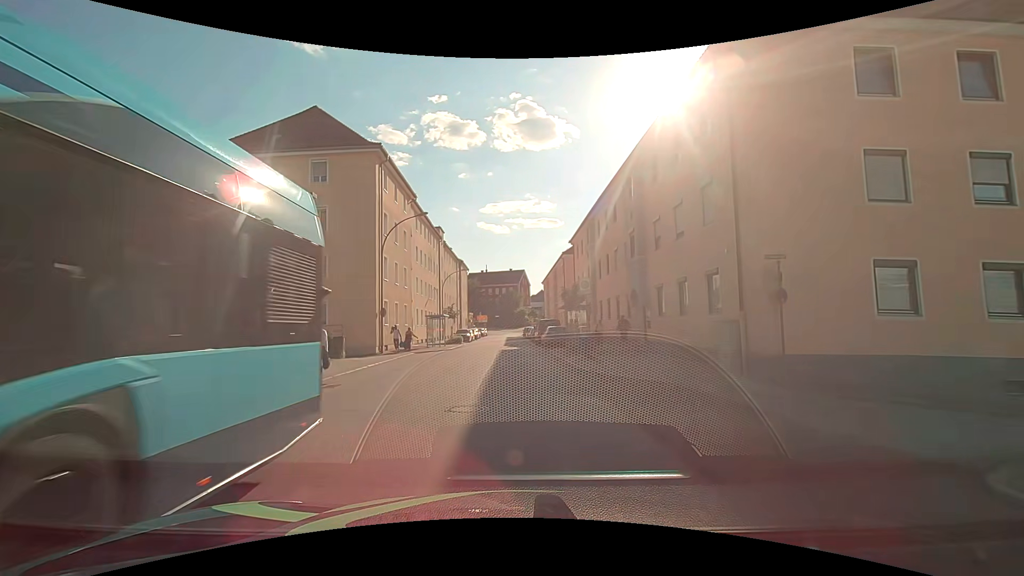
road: tertiary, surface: asphalt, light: Day
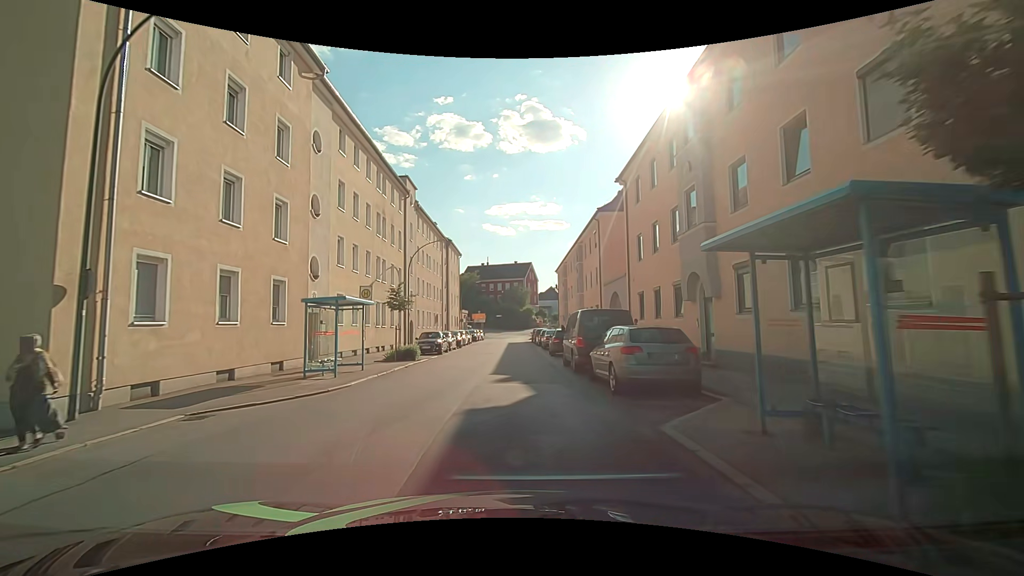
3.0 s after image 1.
(-0.2, +22.1) m; -1°
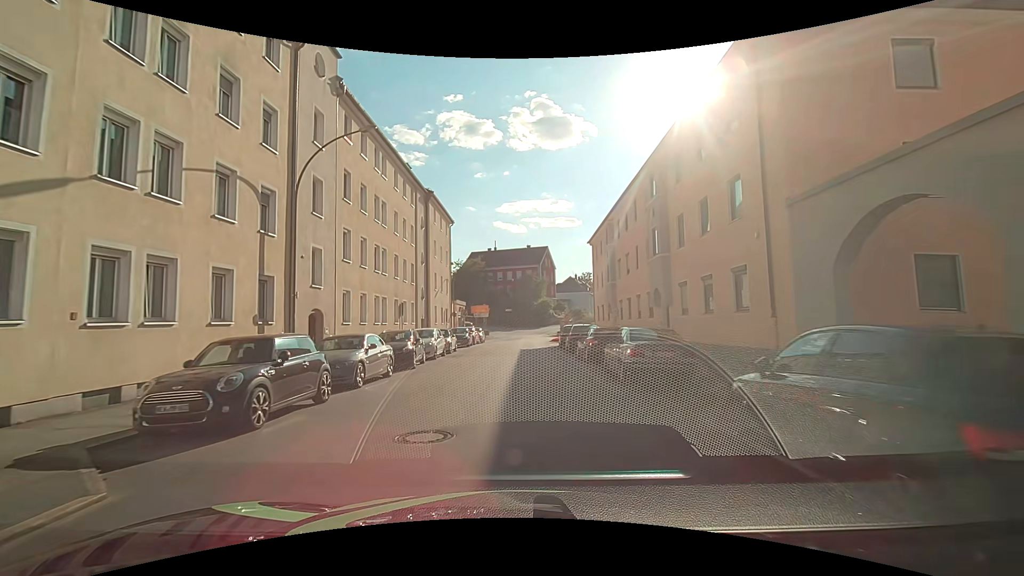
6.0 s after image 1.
(-0.4, +22.9) m; -2°
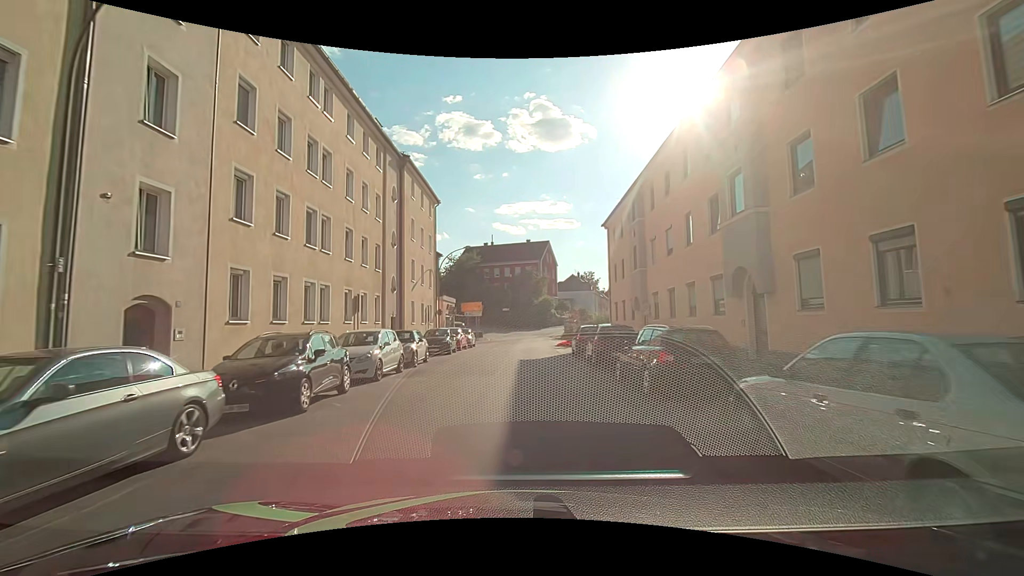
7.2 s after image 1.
(+0.1, +9.3) m; +1°
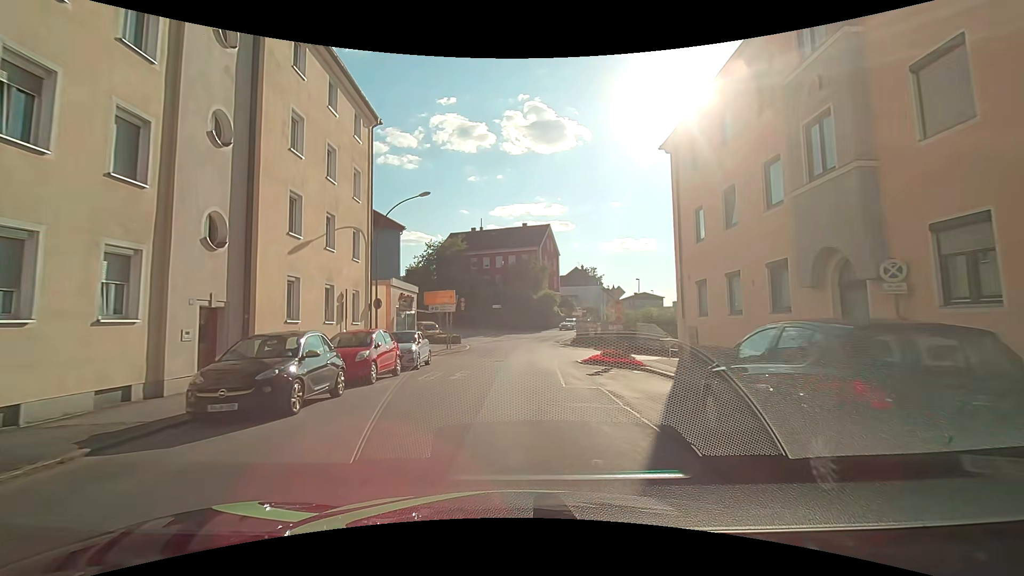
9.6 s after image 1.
(+0.1, +18.5) m; +1°
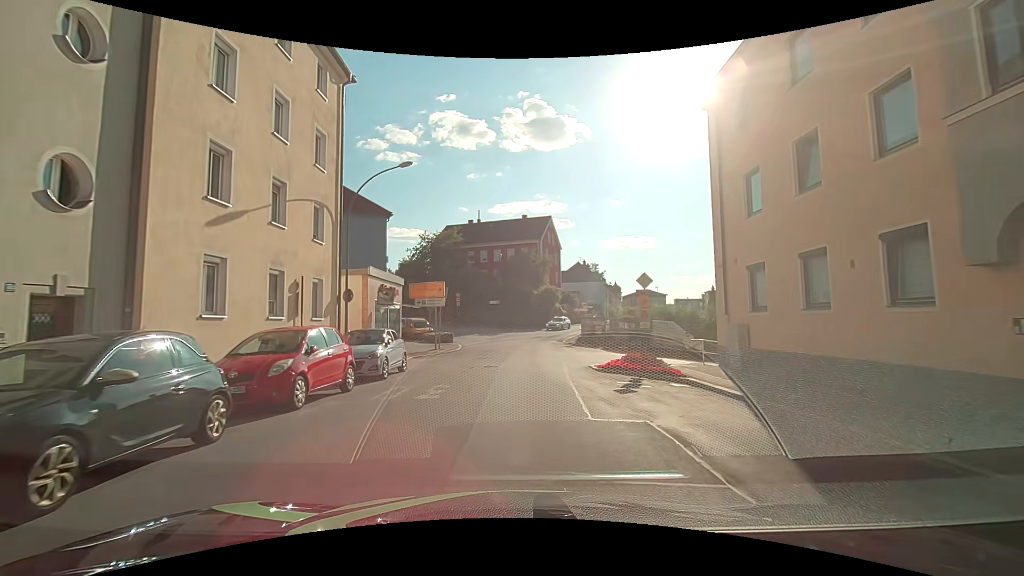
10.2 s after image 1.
(0.0, +4.5) m; 0°
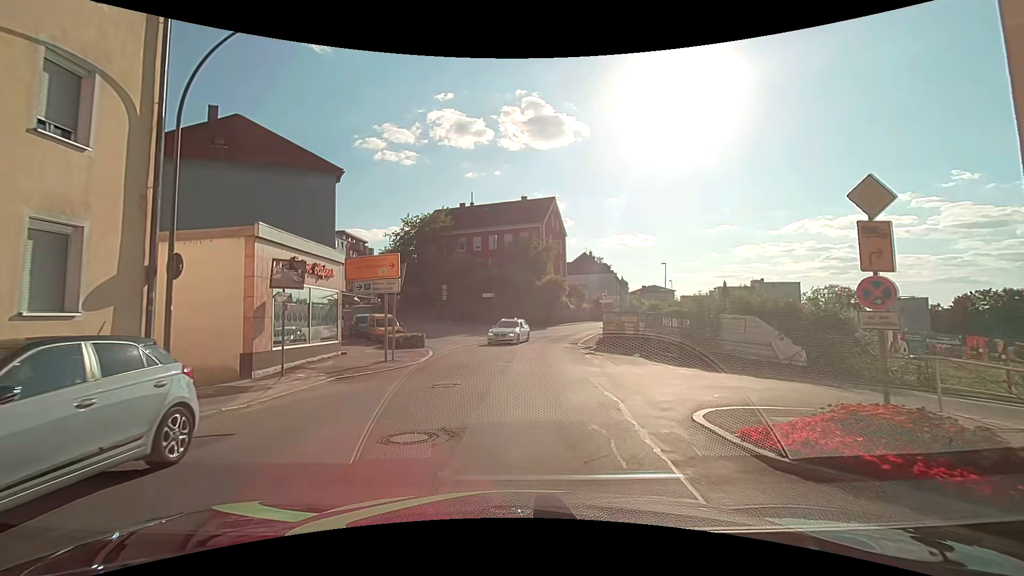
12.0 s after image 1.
(0.0, +10.8) m; 0°
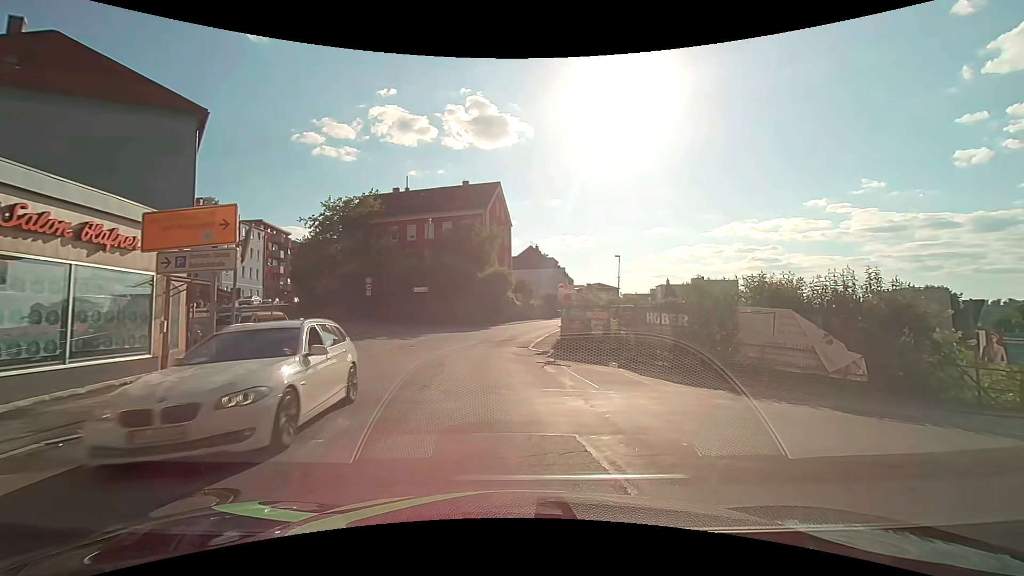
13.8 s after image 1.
(+0.1, +7.1) m; +4°
